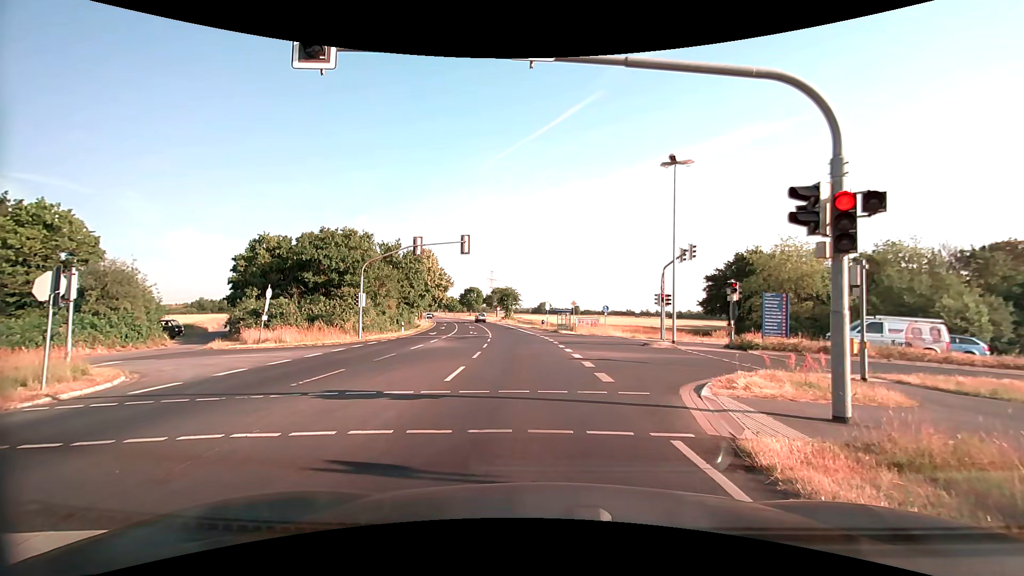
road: secondary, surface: asphalt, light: Day
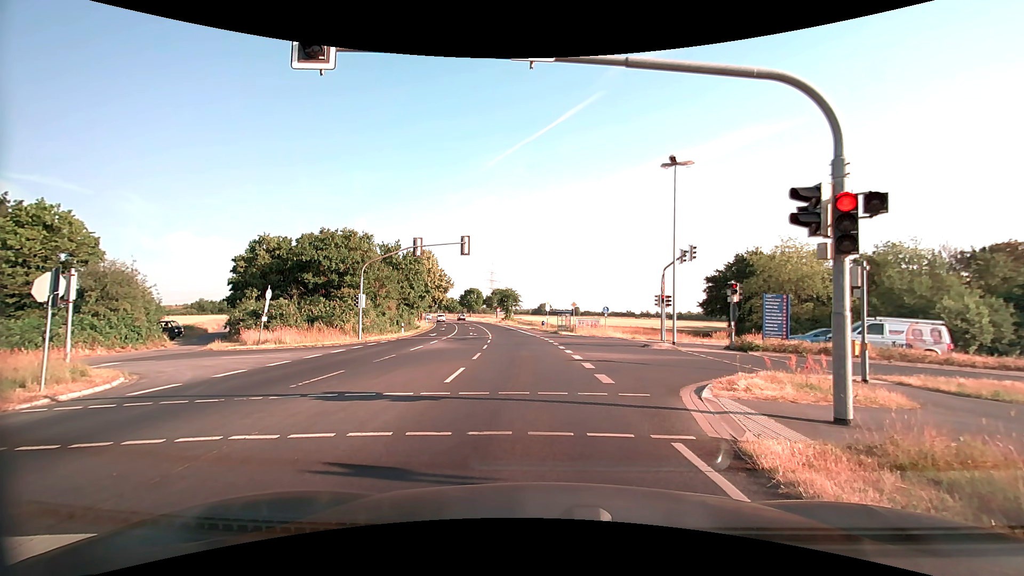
(0.0, +0.1) m; 0°
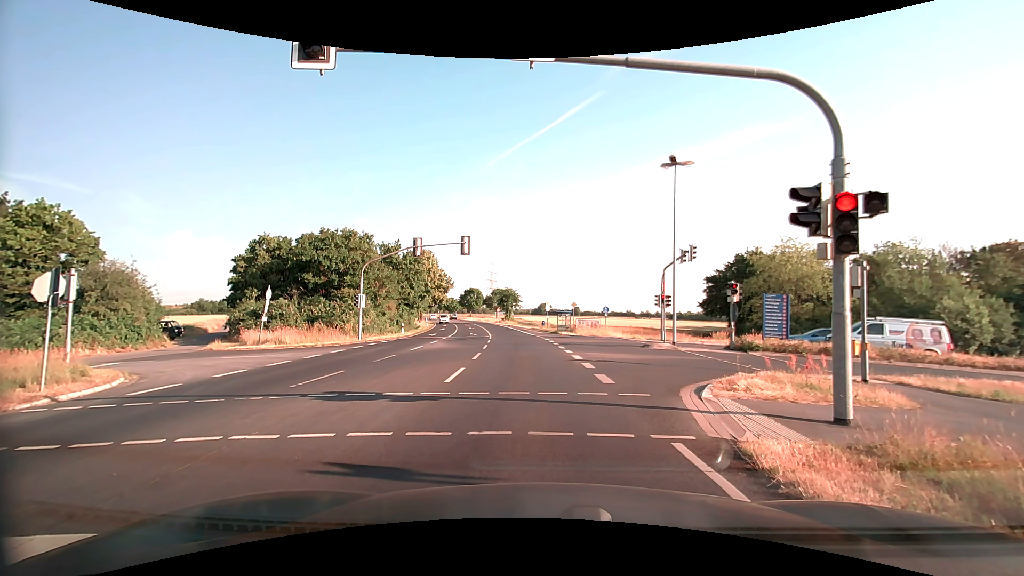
(0.0, 0.0) m; 0°
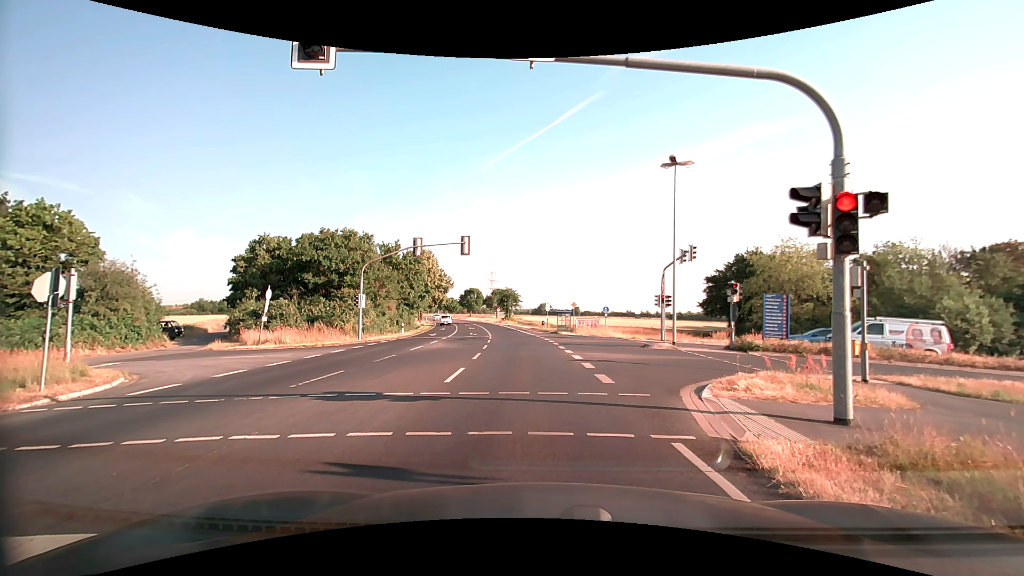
(0.0, 0.0) m; 0°
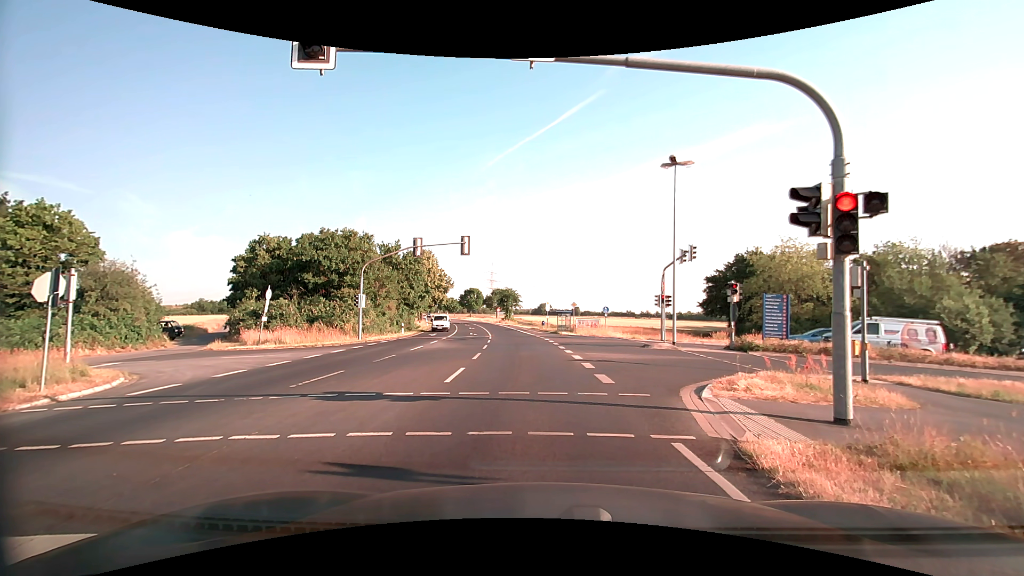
(0.0, 0.0) m; 0°
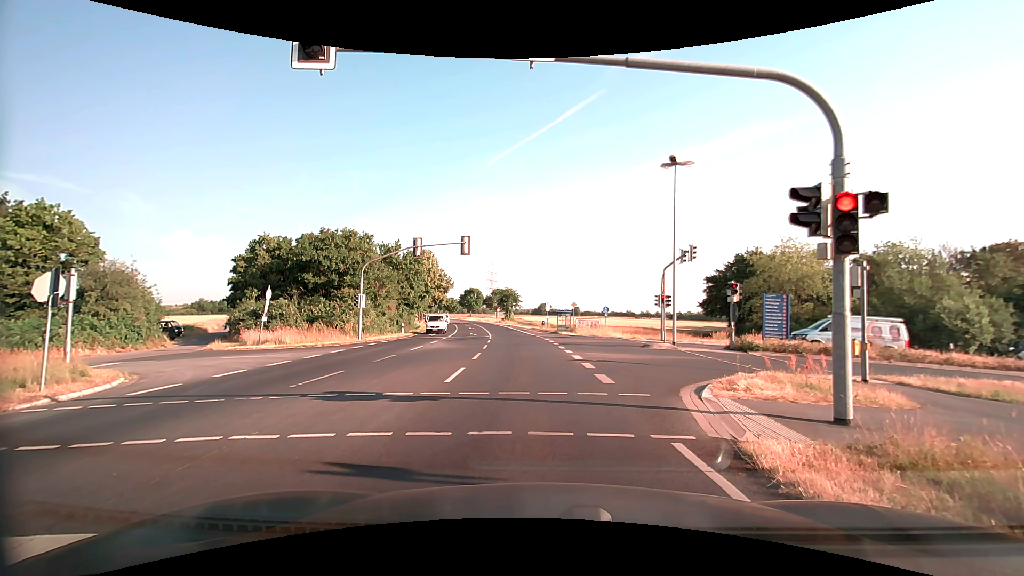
(0.0, 0.0) m; 0°
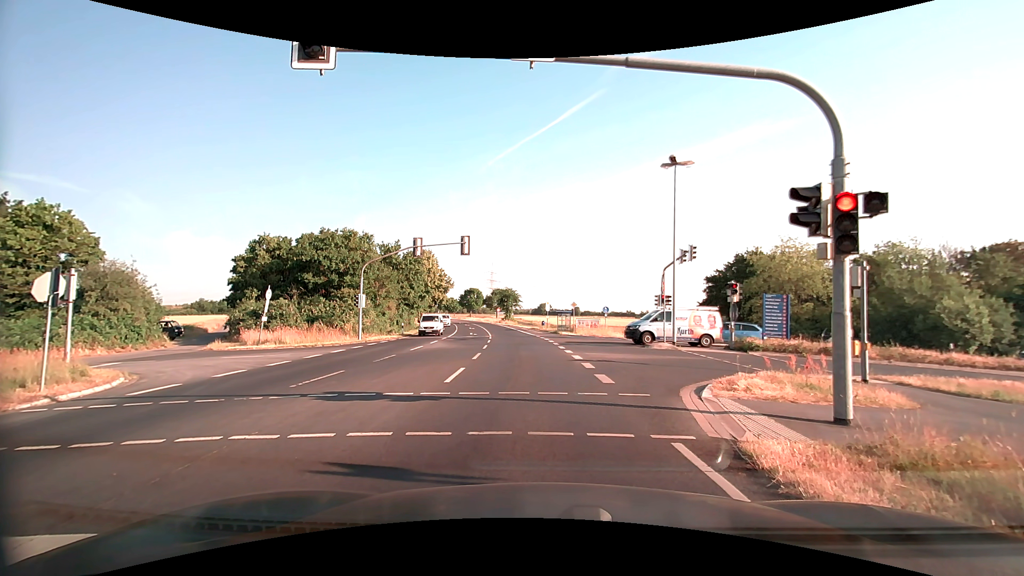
(0.0, 0.0) m; 0°
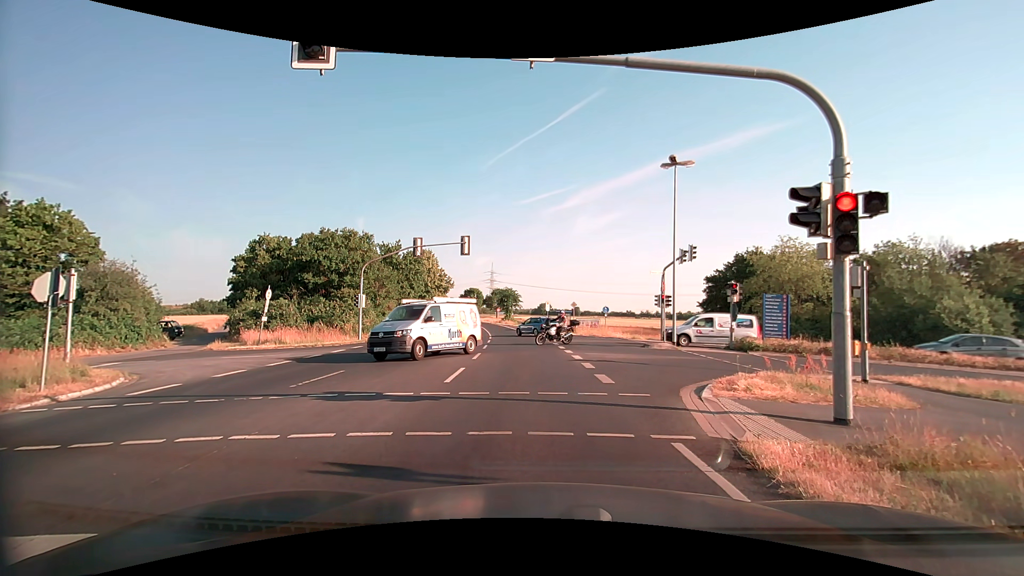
(0.0, 0.0) m; 0°
(0, +10) (-1, +20) (-1, +30) (-2, +40) (-3, +50) (-5, +60) (-6, +70) (-8, +79) (-10, +89) (-12, +99) m
